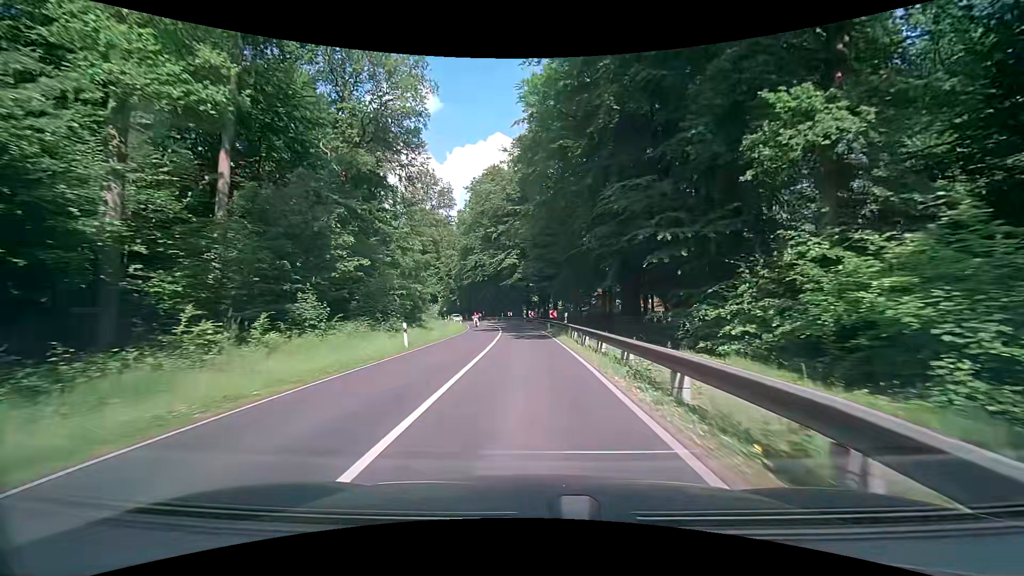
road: secondary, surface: asphalt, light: Day
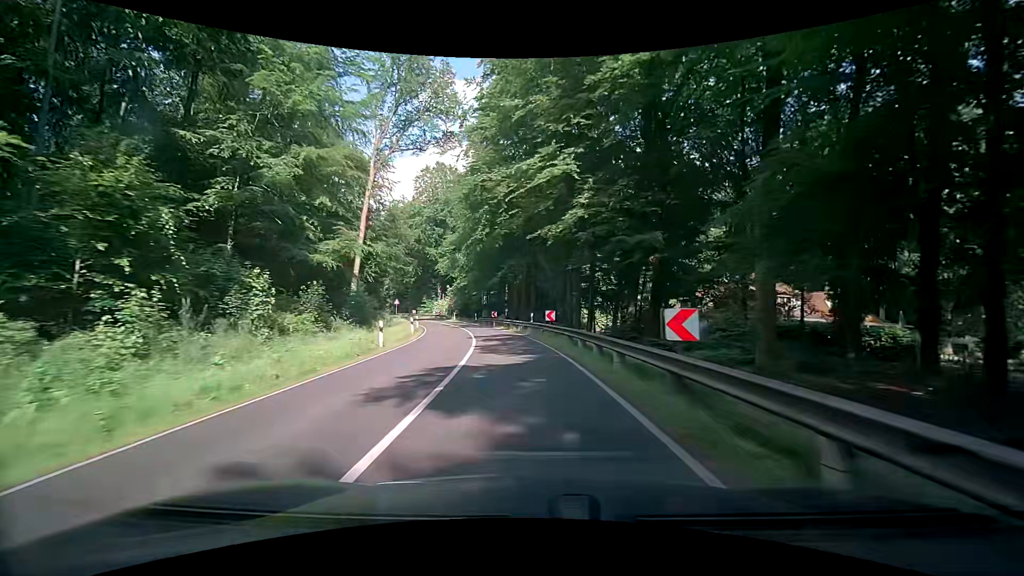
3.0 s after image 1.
(-1.5, +47.6) m; -5°
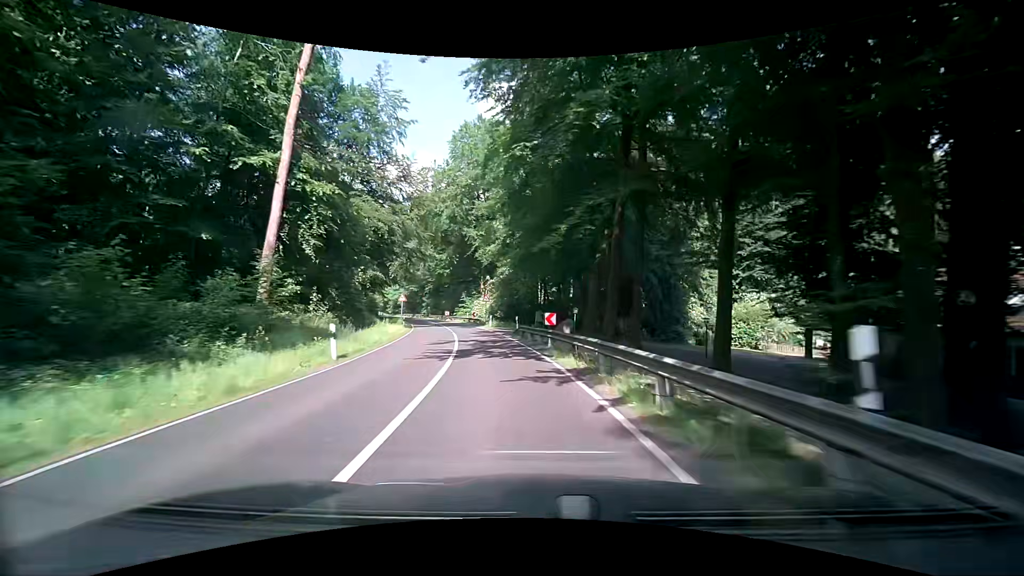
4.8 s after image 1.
(-1.9, +27.9) m; -7°
(0, +10) (-1, +20) (-3, +30) (-5, +40) (-7, +49) (-10, +59) (-13, +68) (-17, +78) (-20, +87) (-24, +96) m
